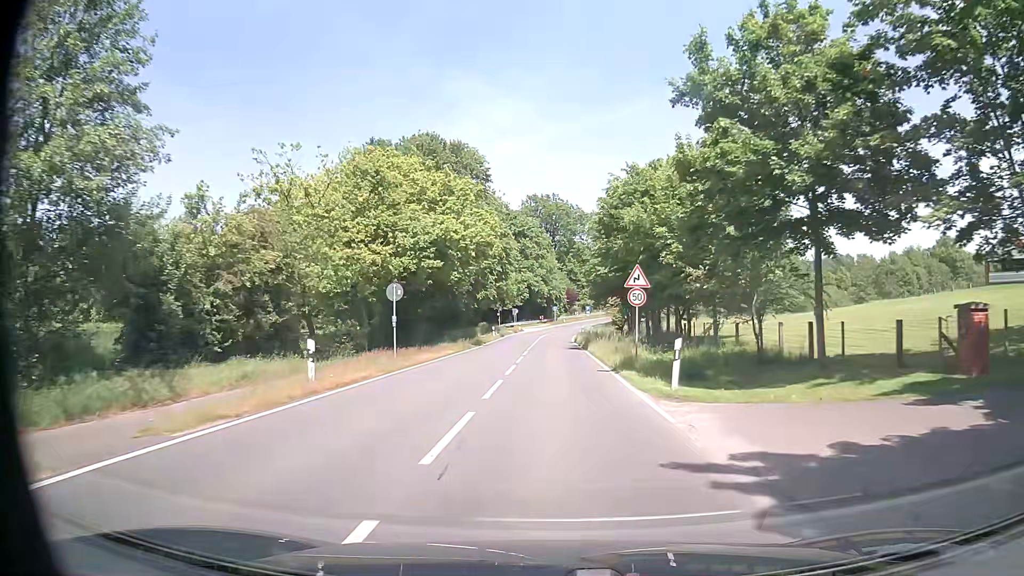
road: tertiary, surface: asphalt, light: Day
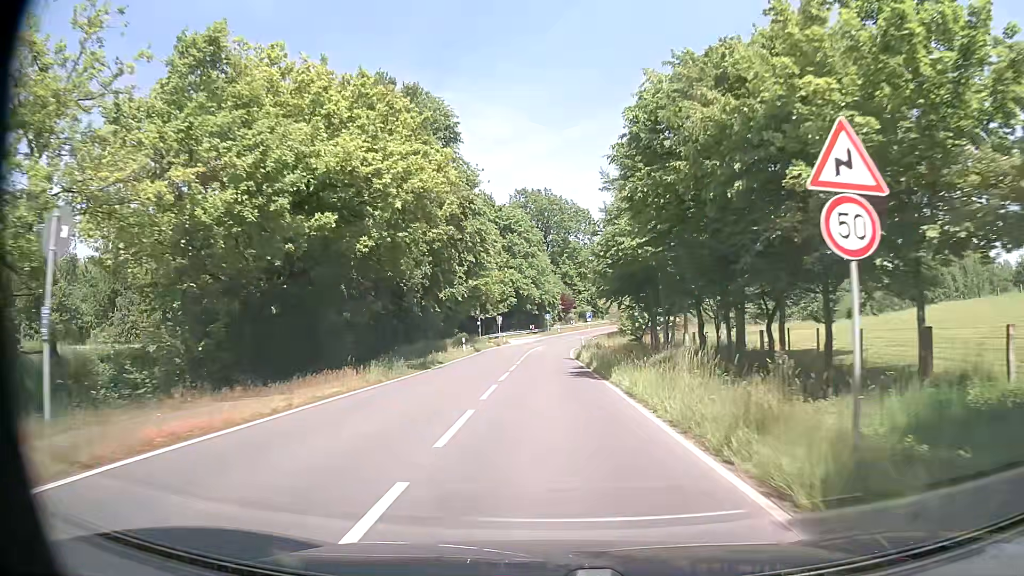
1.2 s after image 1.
(+0.2, +16.7) m; +1°
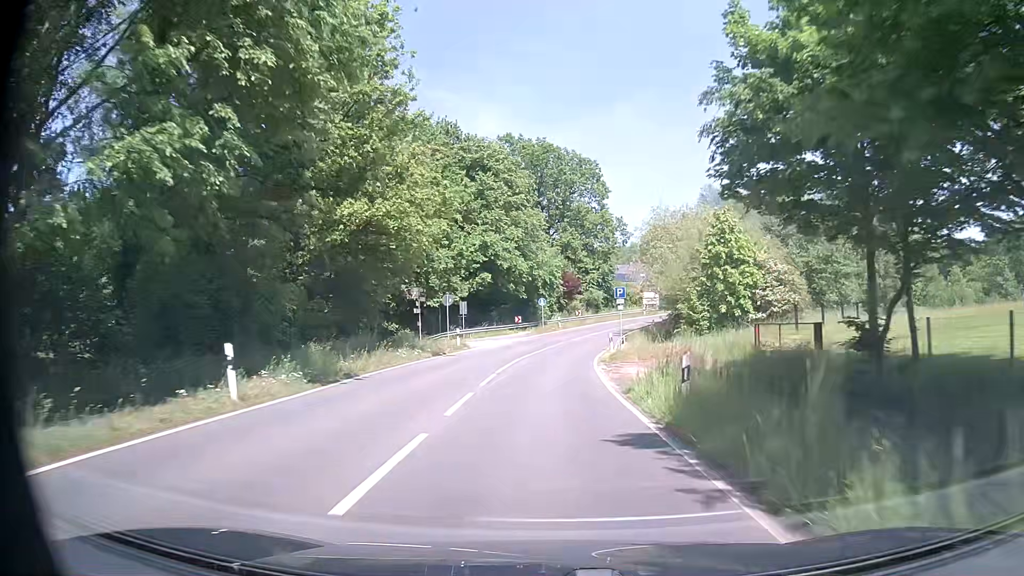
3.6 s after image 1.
(0.0, +33.3) m; 0°
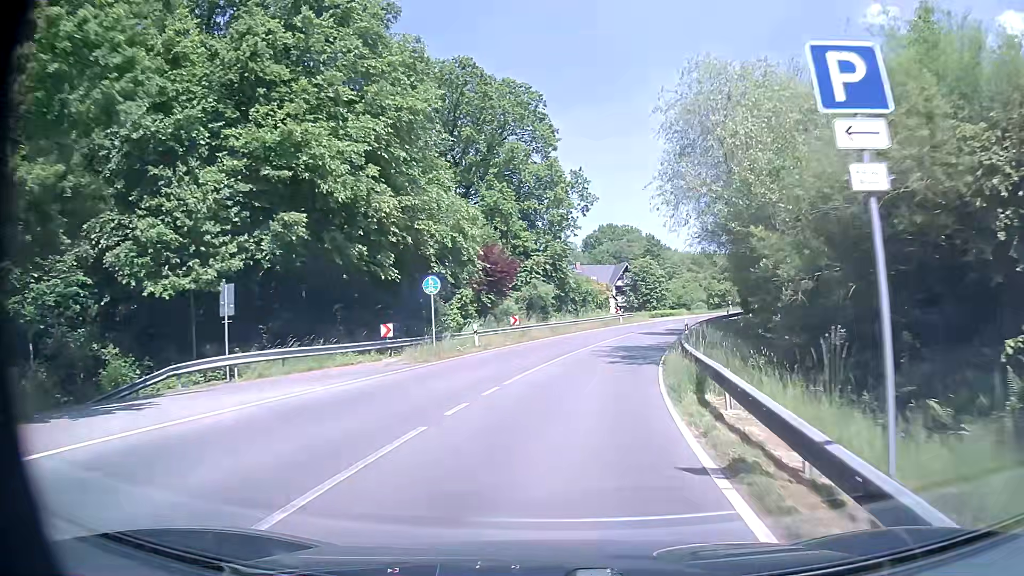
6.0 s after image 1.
(+1.2, +32.7) m; +6°
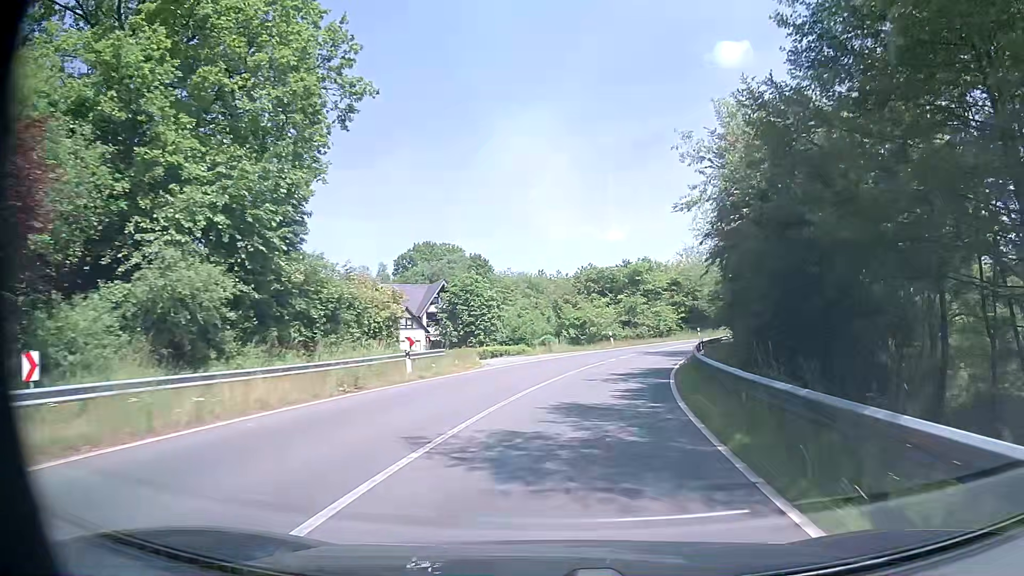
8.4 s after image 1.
(+4.0, +32.0) m; +15°
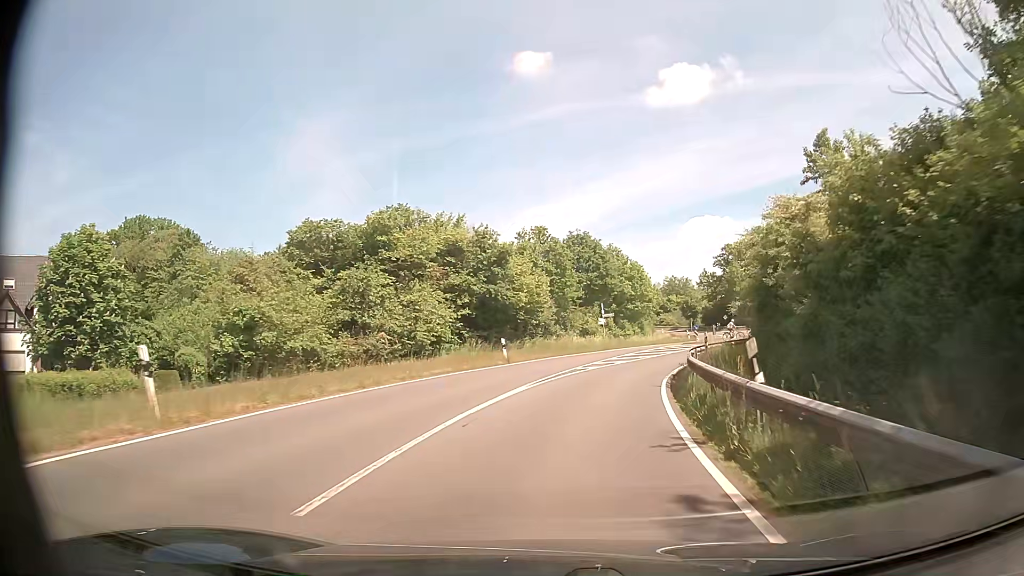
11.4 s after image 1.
(+6.8, +38.4) m; +19°
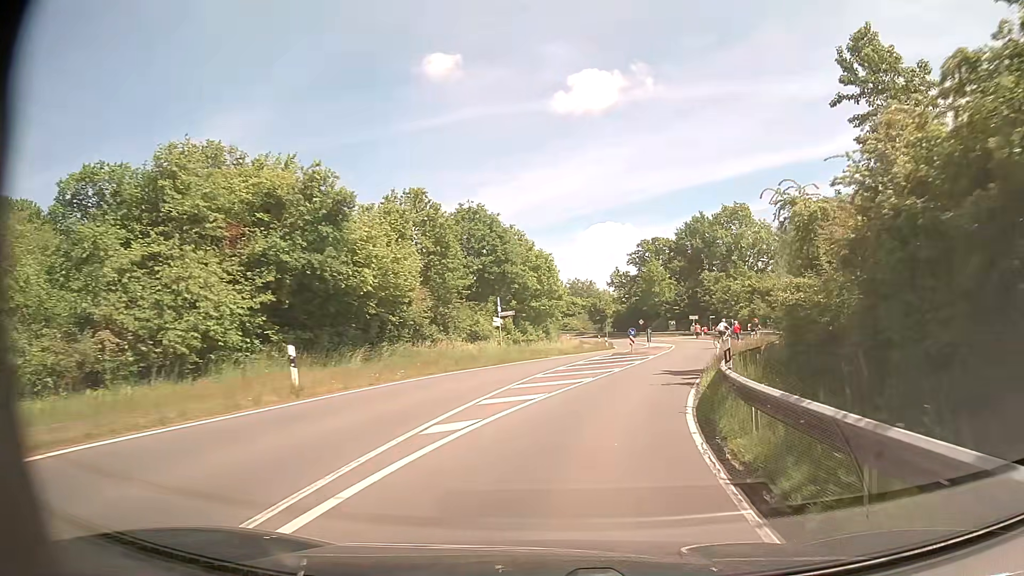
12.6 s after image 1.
(+1.0, +15.8) m; +8°
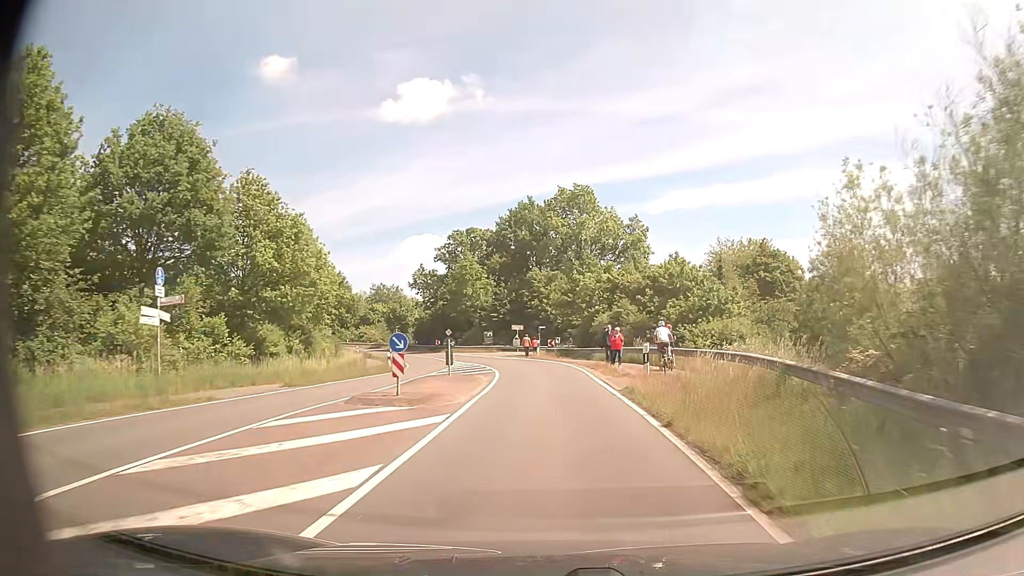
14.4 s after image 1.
(+3.6, +22.5) m; +16°
(0, +10) (0, +20) (-1, +30) (-2, +40) (-4, +50) (-7, +59) (-10, +69) (-14, +78) (-18, +87) (-23, +96) m
